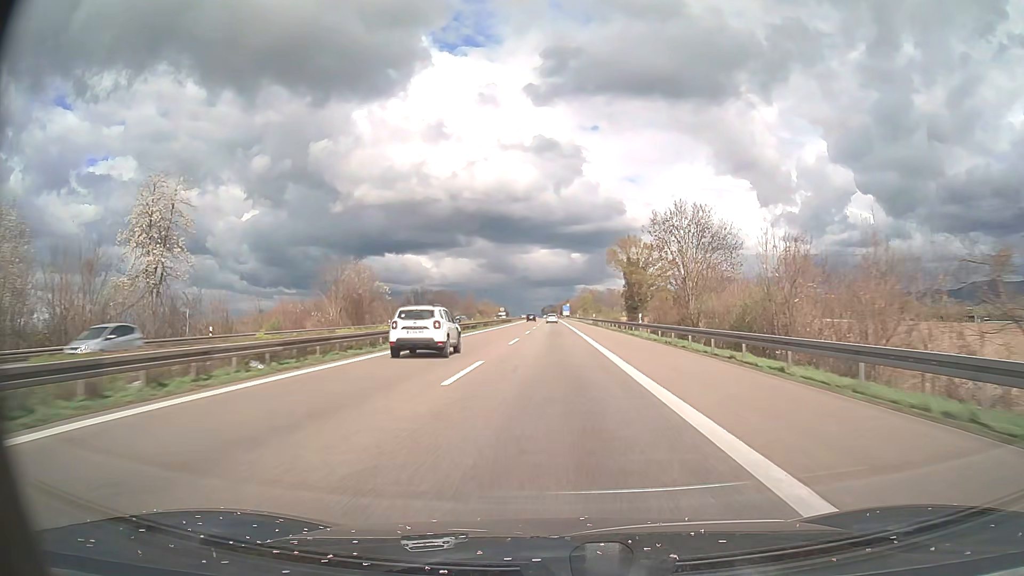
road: motorway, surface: asphalt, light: Day
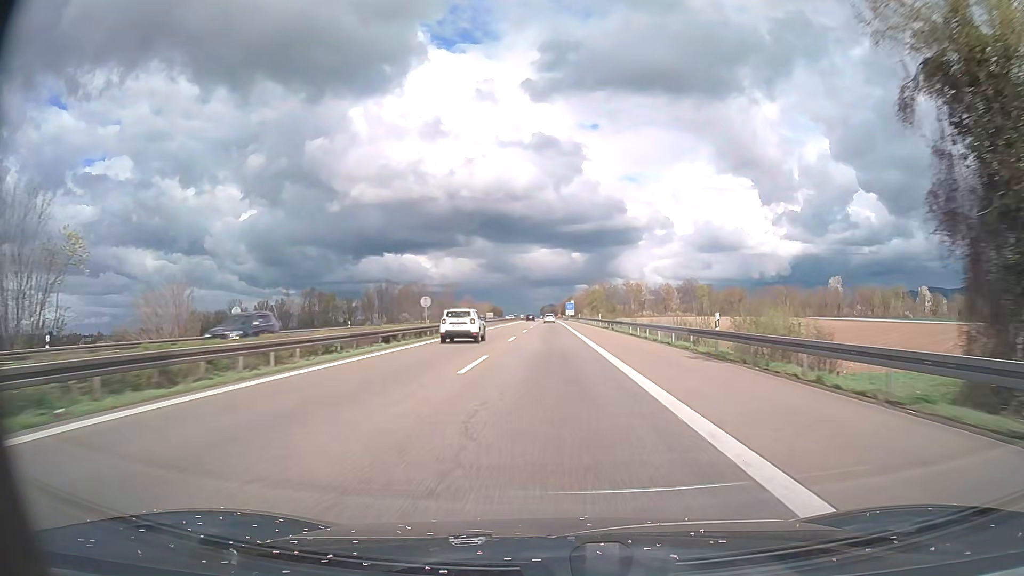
(+0.1, +69.6) m; 0°
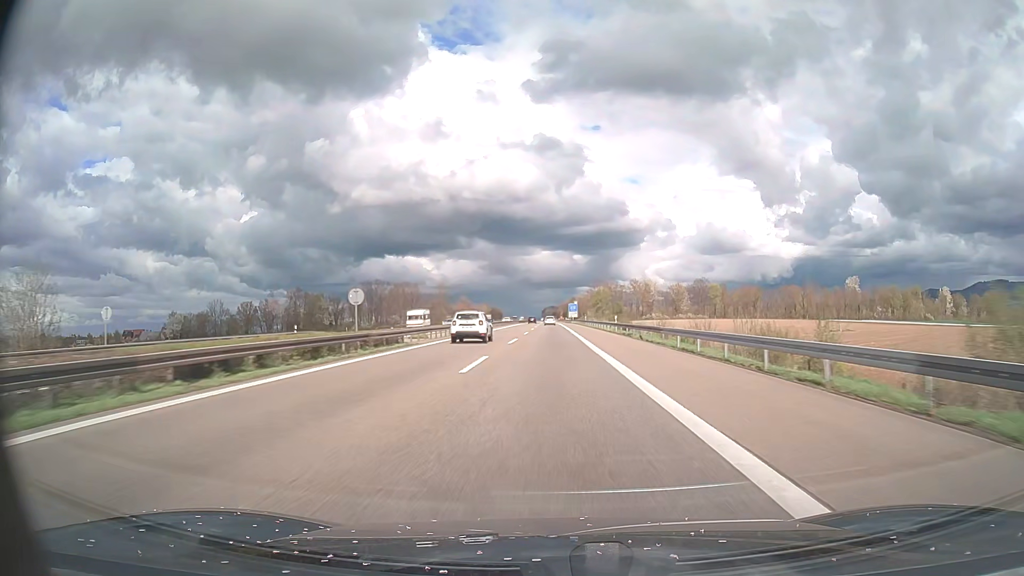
(0.0, +17.4) m; 0°
(0, +10) (0, +20) (0, +30) (0, +40) (0, +50) (0, +60) (0, +70) (0, +80) (0, +90) (0, +100) m
